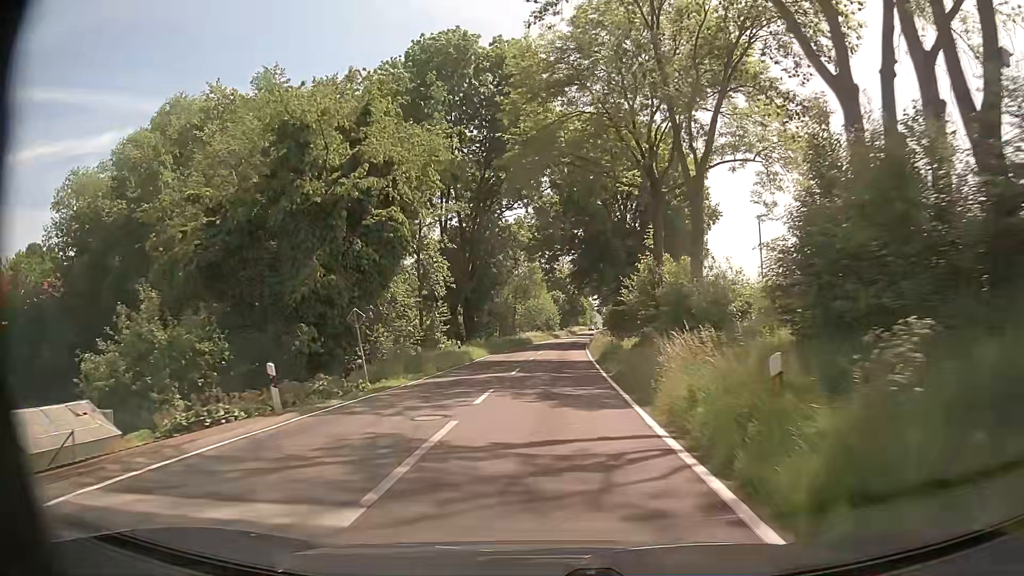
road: tertiary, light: Day
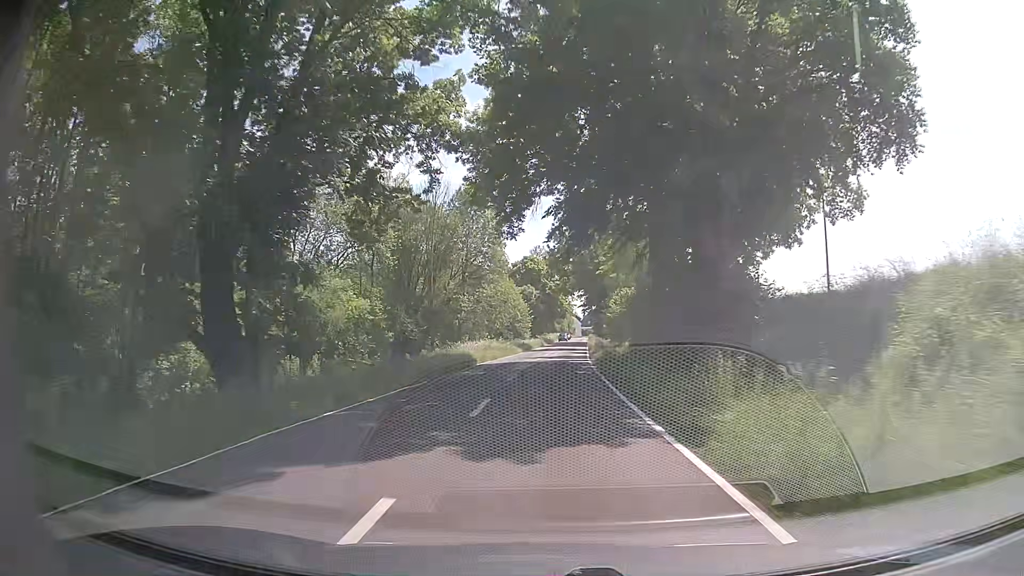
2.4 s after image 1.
(+0.6, +37.0) m; +2°
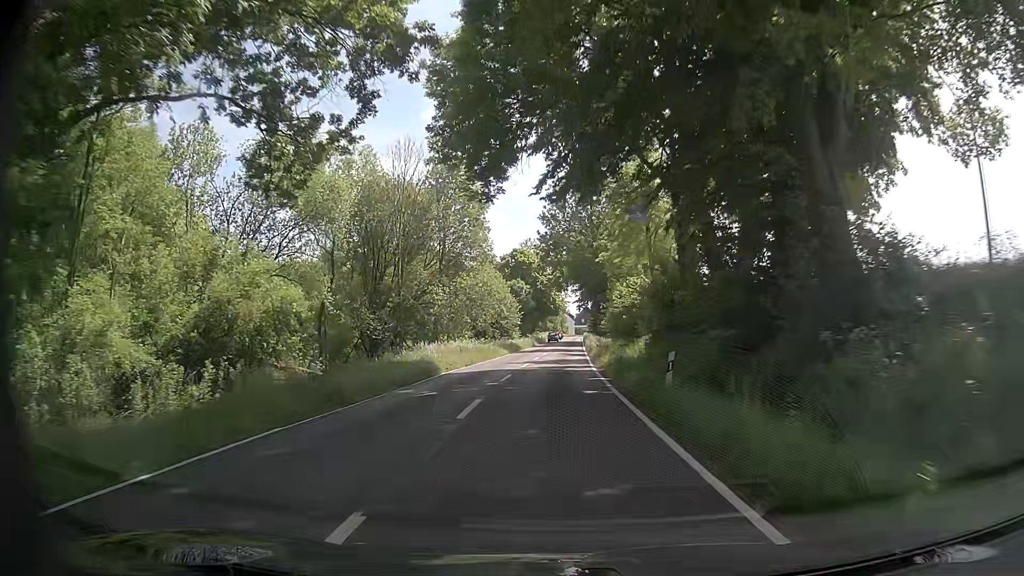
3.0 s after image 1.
(+0.2, +9.5) m; +1°
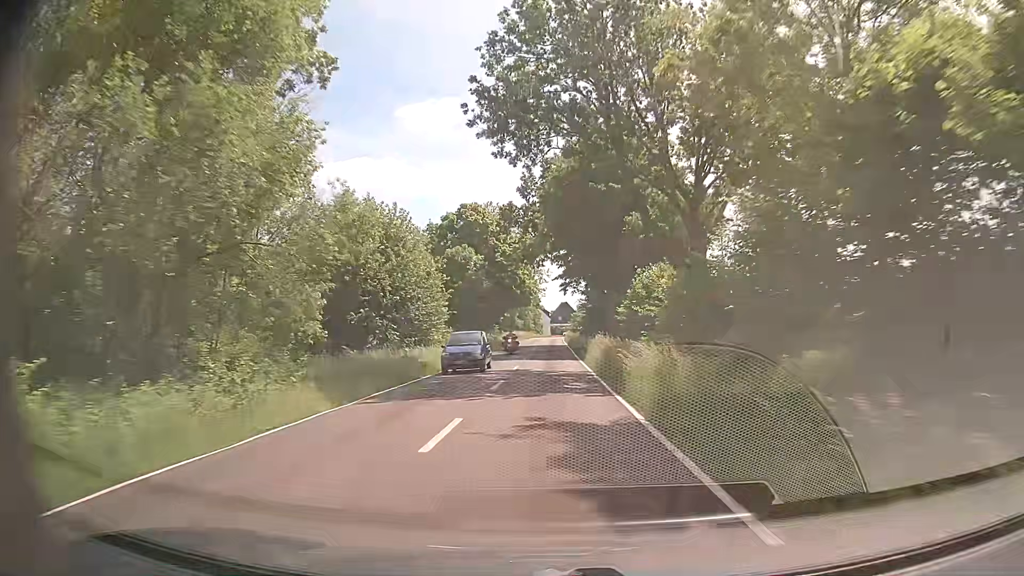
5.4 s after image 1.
(+0.7, +38.5) m; +3°
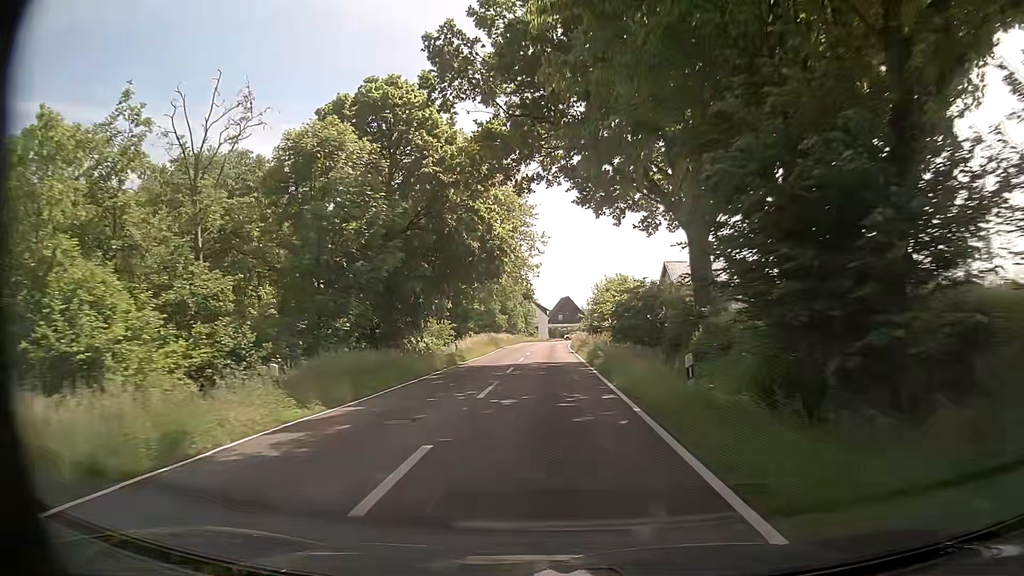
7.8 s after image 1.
(0.0, +38.1) m; 0°
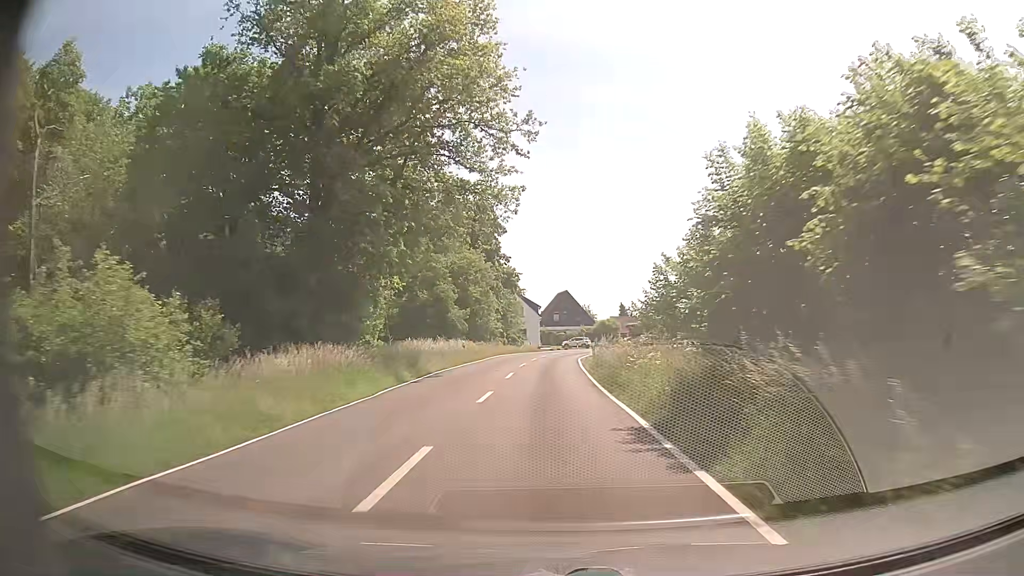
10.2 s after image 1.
(+0.2, +35.1) m; +2°
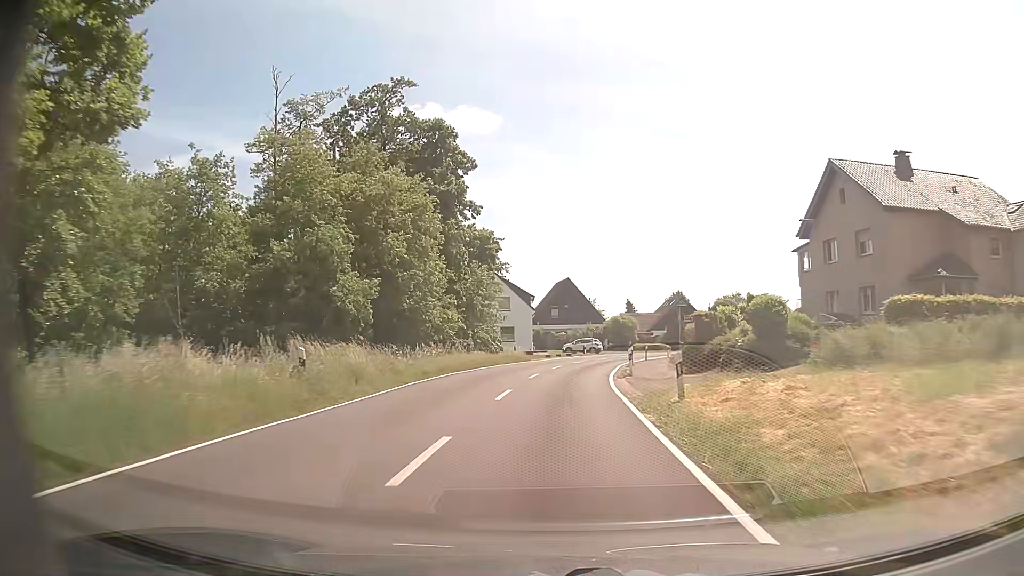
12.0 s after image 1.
(-0.4, +25.8) m; 0°
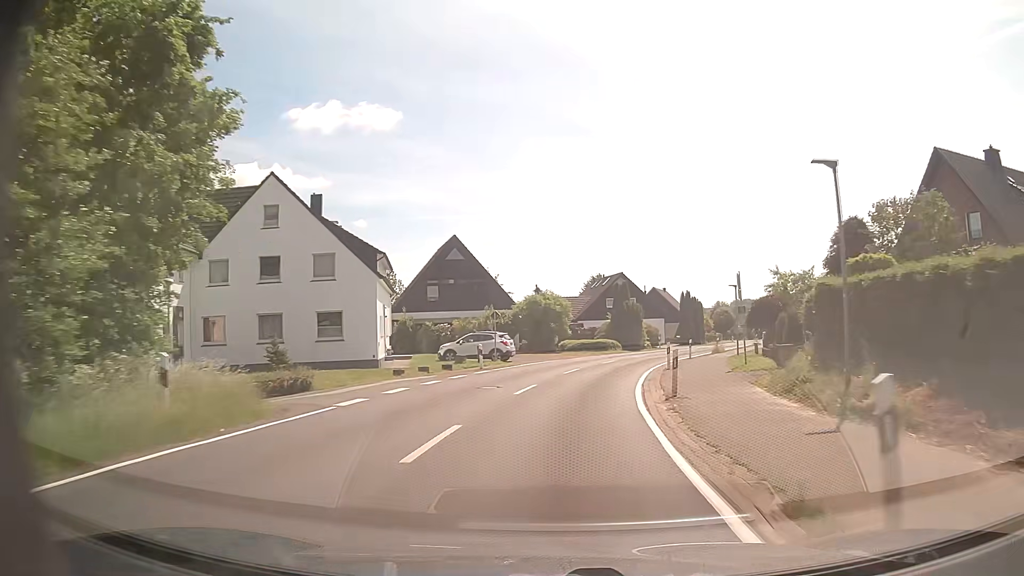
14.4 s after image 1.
(+1.6, +34.0) m; +8°
(0, +10) (+1, +20) (+3, +30) (+6, +39) (+10, +49) (+14, +58) (+18, +67) (+22, +76) (+26, +85) (+30, +95) m
